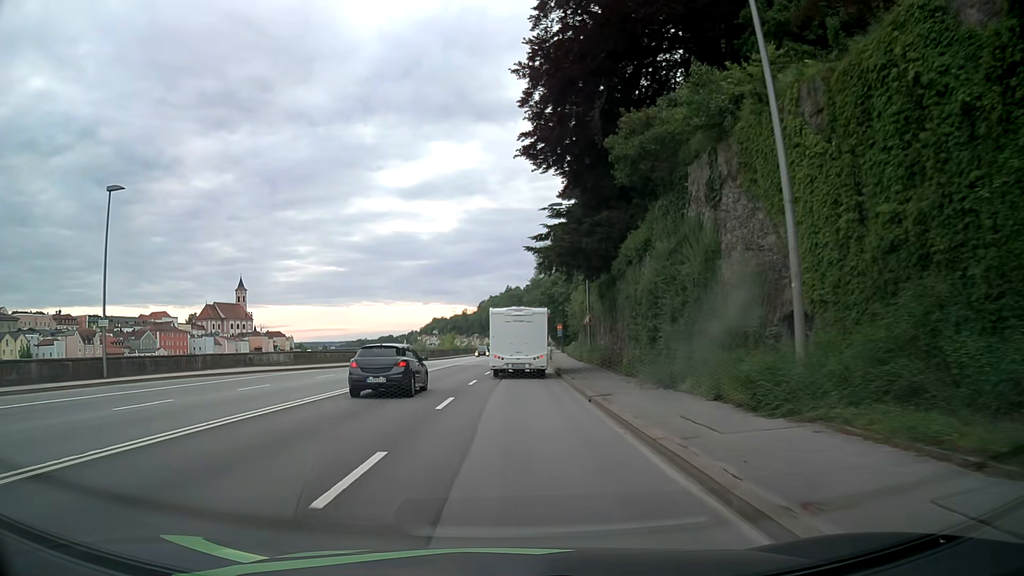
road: primary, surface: asphalt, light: Day
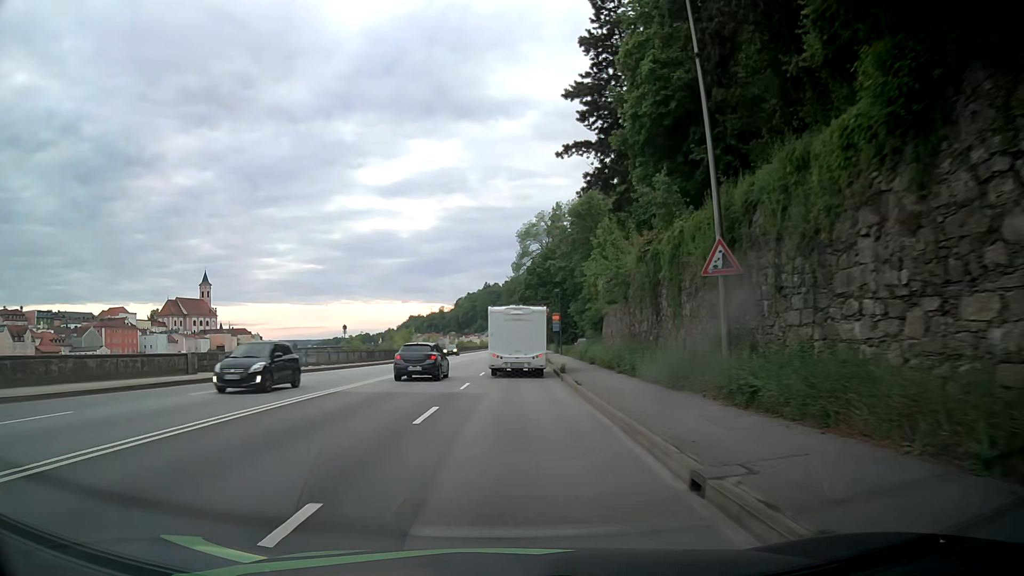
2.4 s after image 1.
(+0.5, +29.9) m; +2°
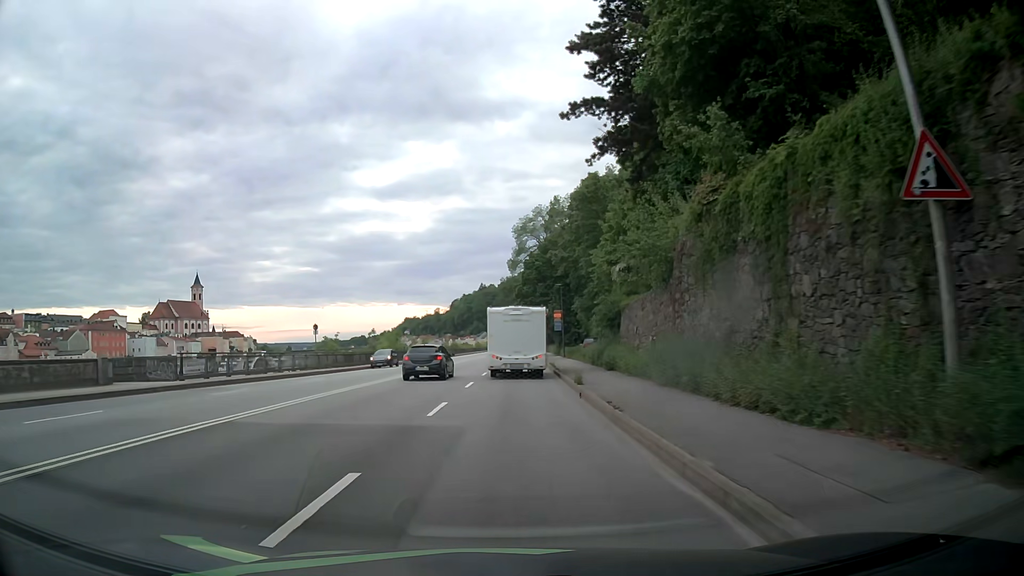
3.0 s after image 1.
(0.0, +7.5) m; 0°
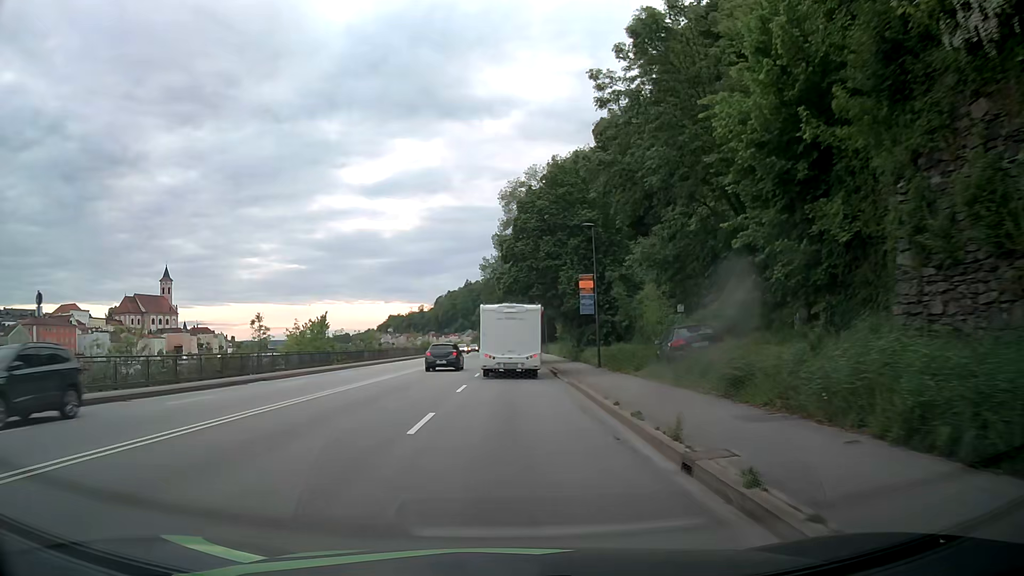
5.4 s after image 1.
(+0.4, +29.9) m; +1°
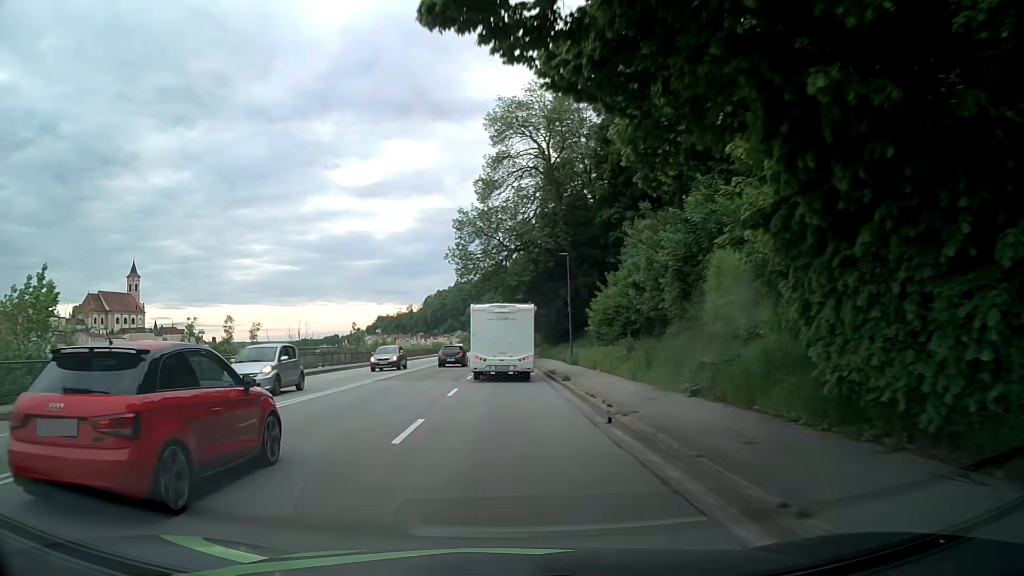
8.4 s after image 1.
(+0.2, +36.7) m; 0°
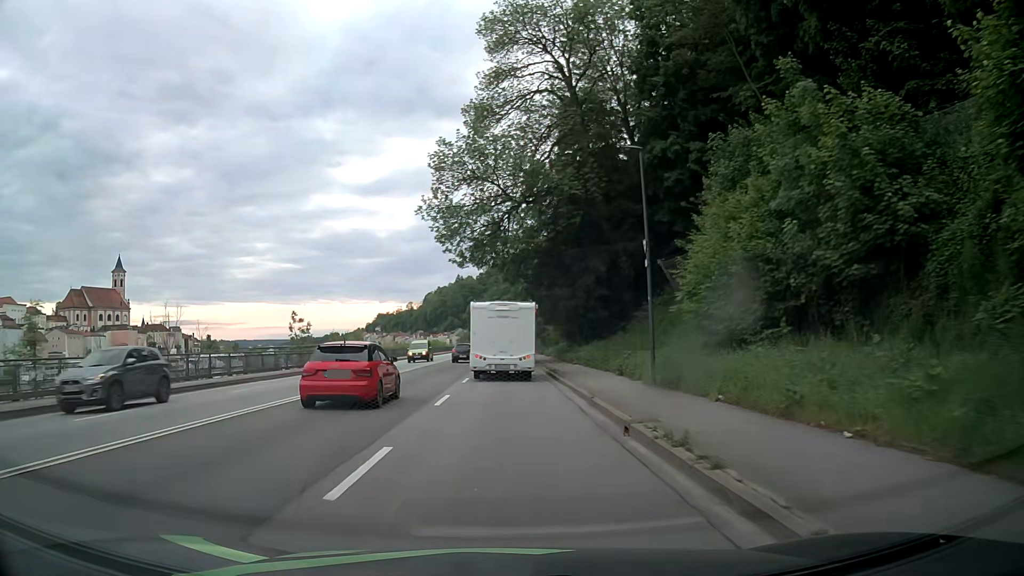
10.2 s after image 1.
(+0.1, +21.5) m; 0°
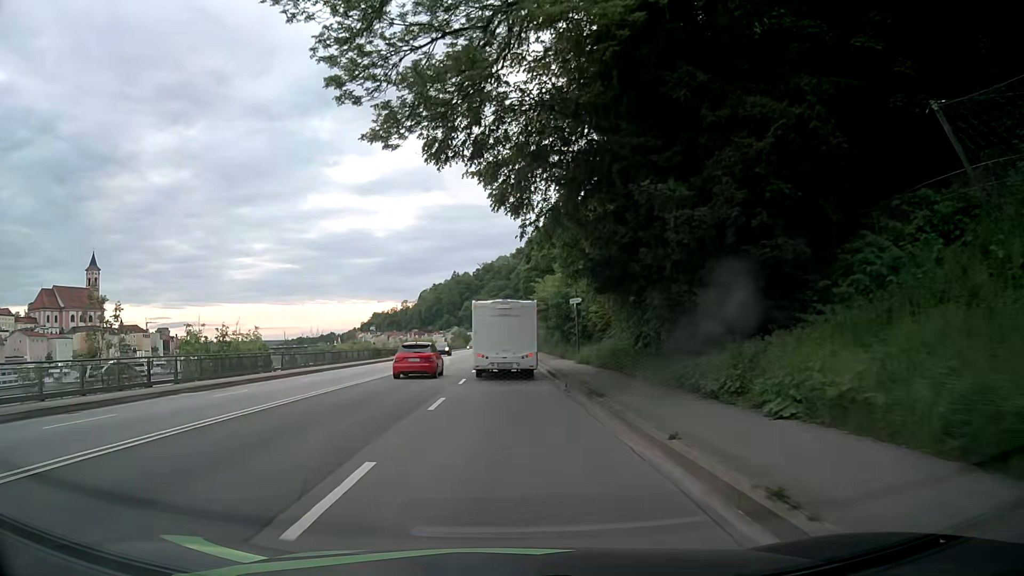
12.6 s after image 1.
(0.0, +28.3) m; 0°
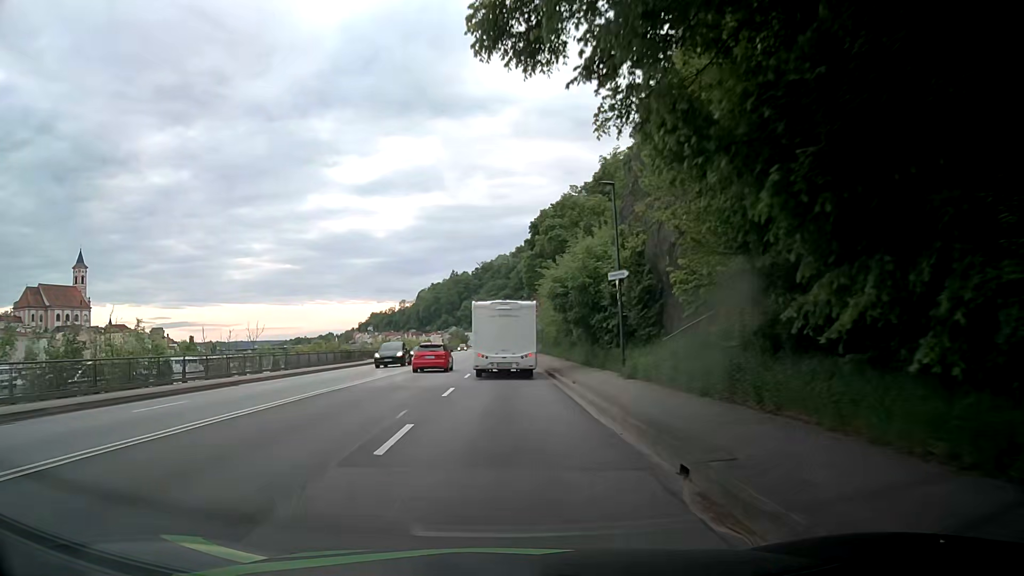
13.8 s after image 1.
(0.0, +14.0) m; 0°
(0, +10) (0, +20) (0, +30) (0, +40) (0, +50) (0, +60) (0, +70) (0, +80) (0, +90) (0, +100) m
